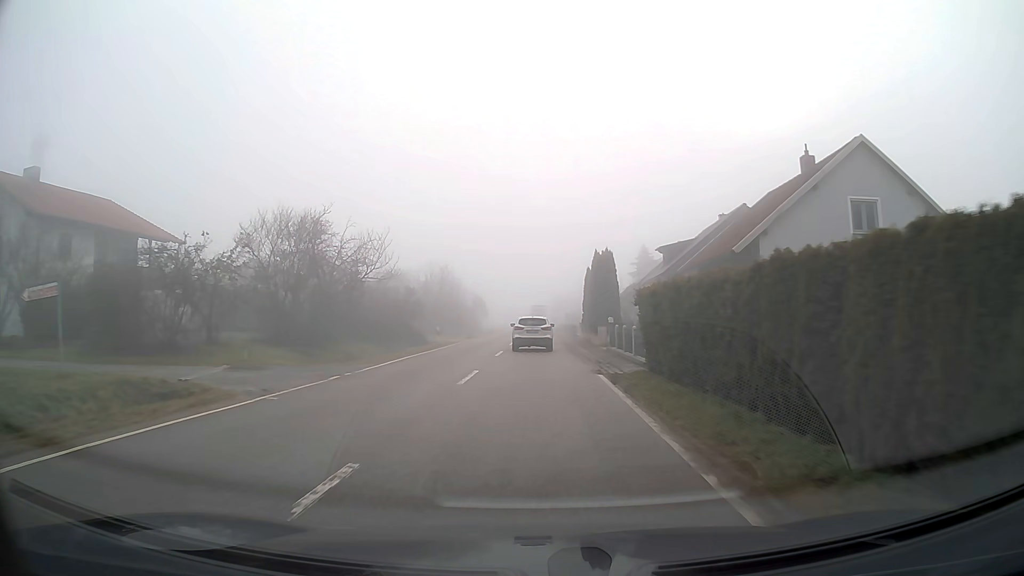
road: tertiary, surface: asphalt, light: Day
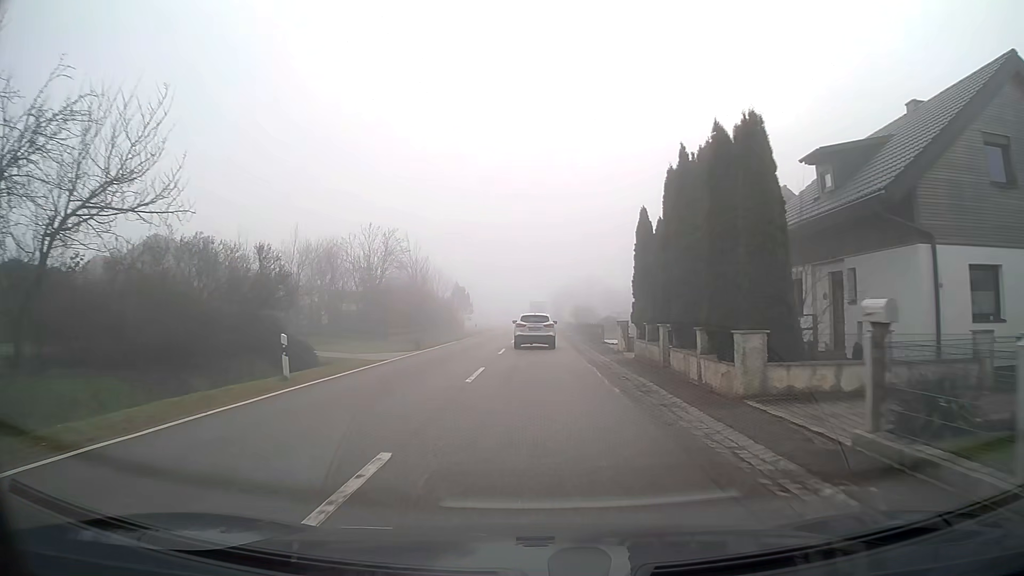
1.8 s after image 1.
(0.0, +23.4) m; 0°
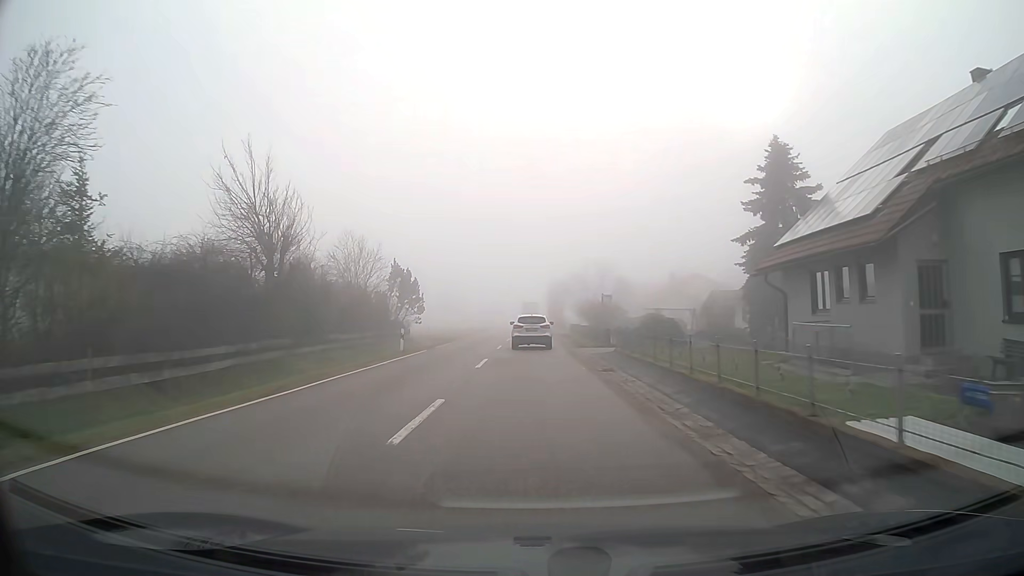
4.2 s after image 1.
(+0.1, +30.2) m; 0°
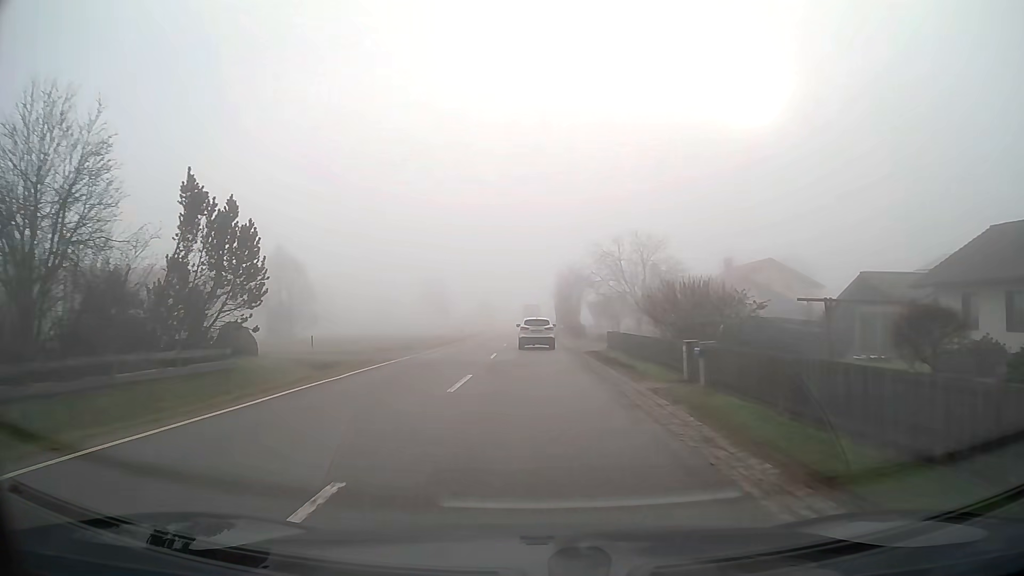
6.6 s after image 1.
(0.0, +29.4) m; 0°
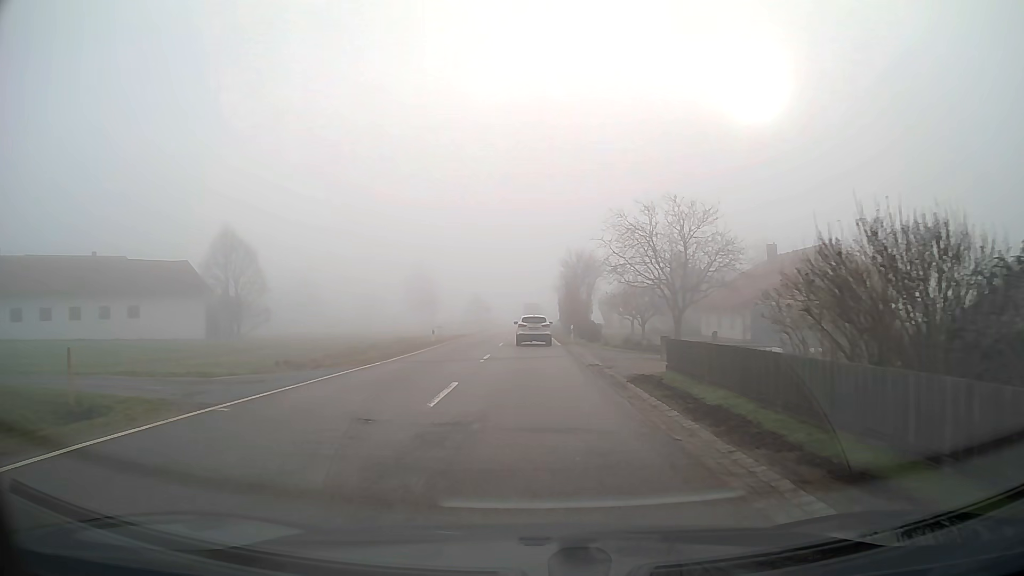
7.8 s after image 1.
(0.0, +14.5) m; 0°
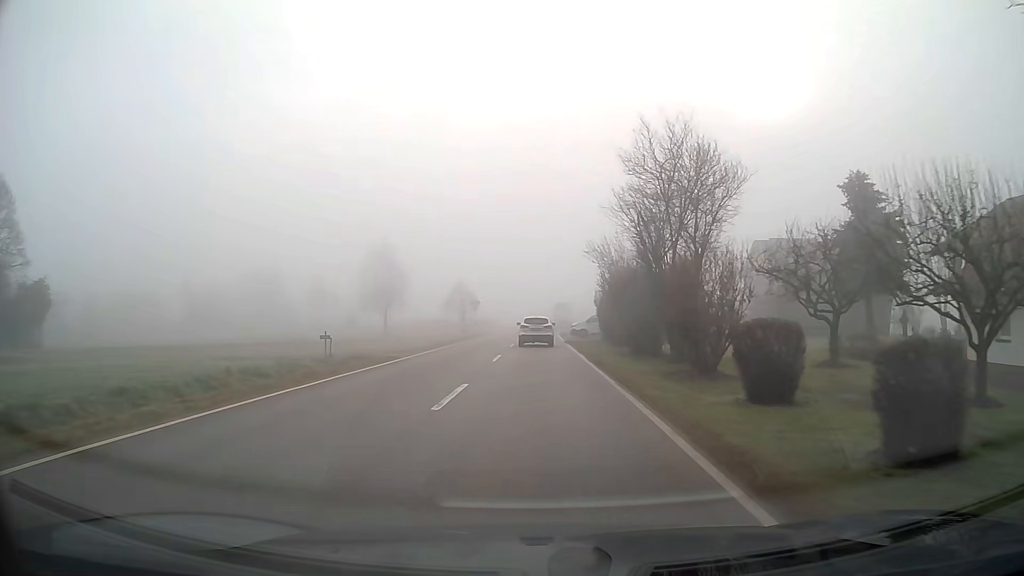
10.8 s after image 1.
(-0.3, +36.7) m; -1°
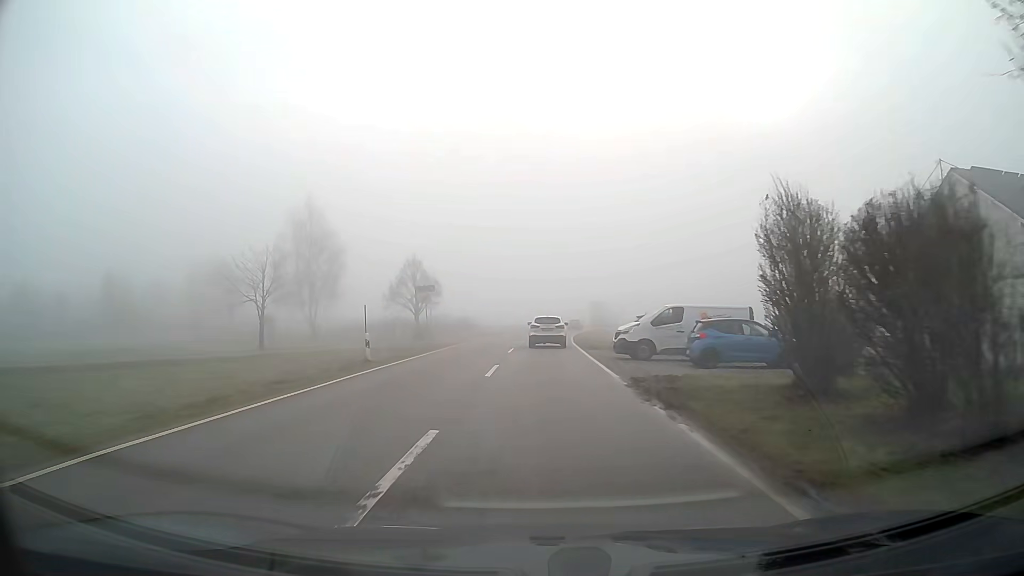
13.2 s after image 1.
(0.0, +29.5) m; 0°
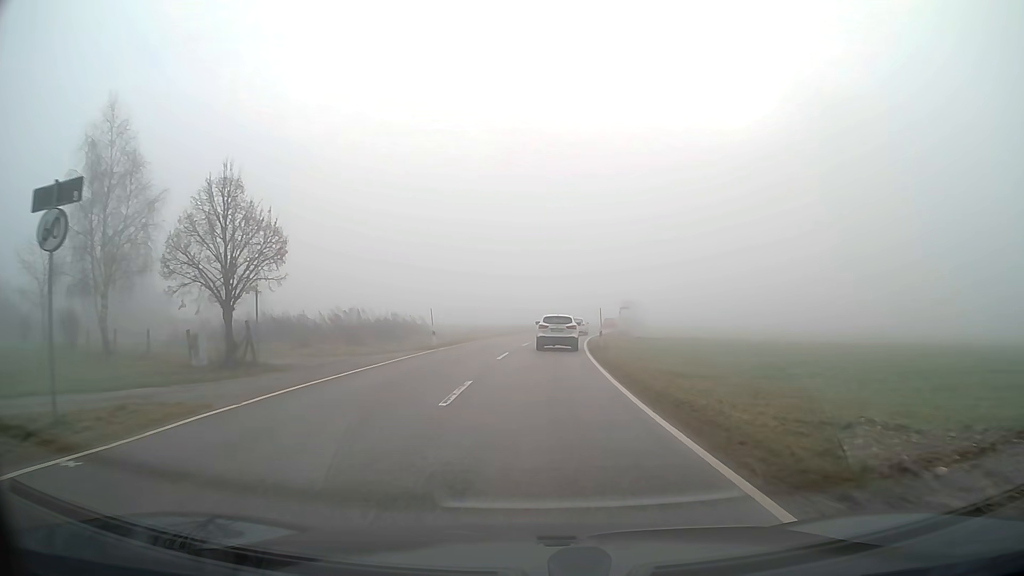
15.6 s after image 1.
(+0.3, +29.3) m; +2°
